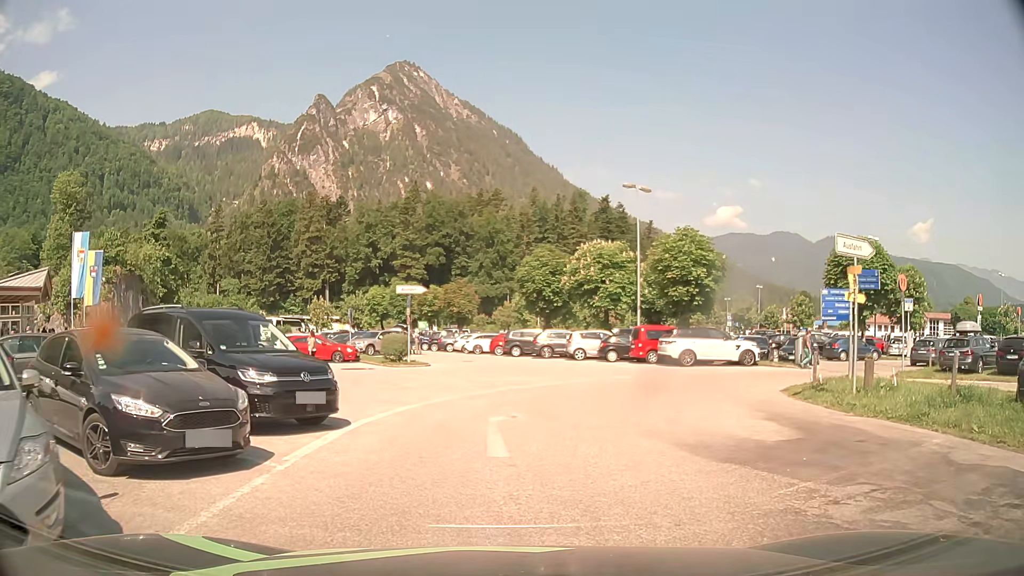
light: Day
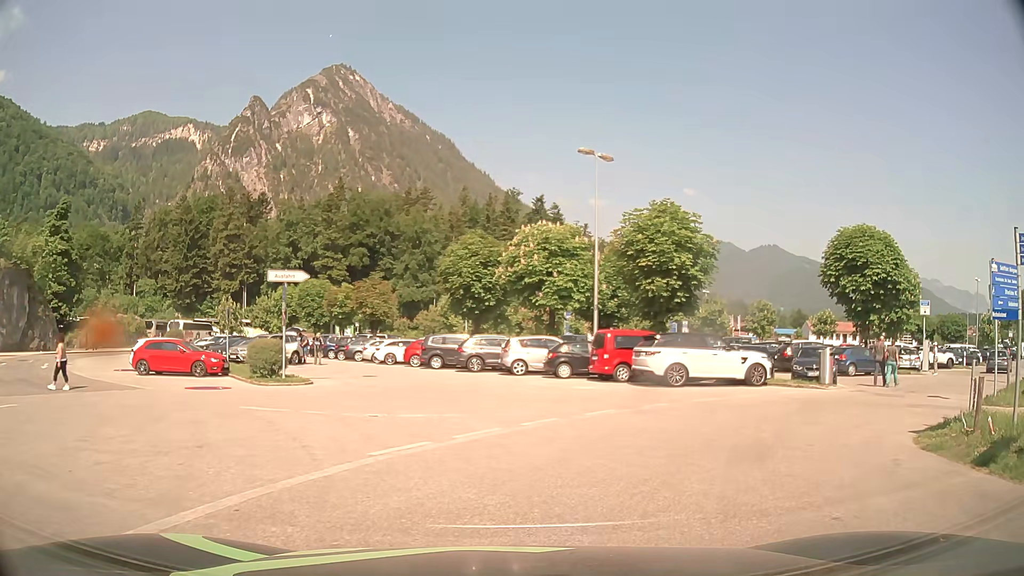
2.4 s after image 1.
(+0.4, +9.1) m; +6°
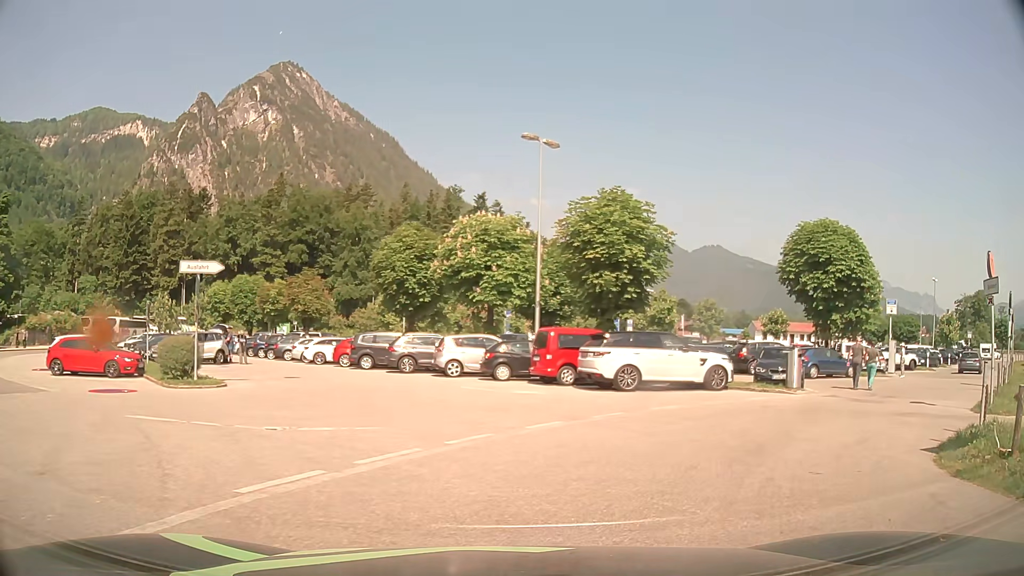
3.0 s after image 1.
(+0.1, +2.2) m; +4°
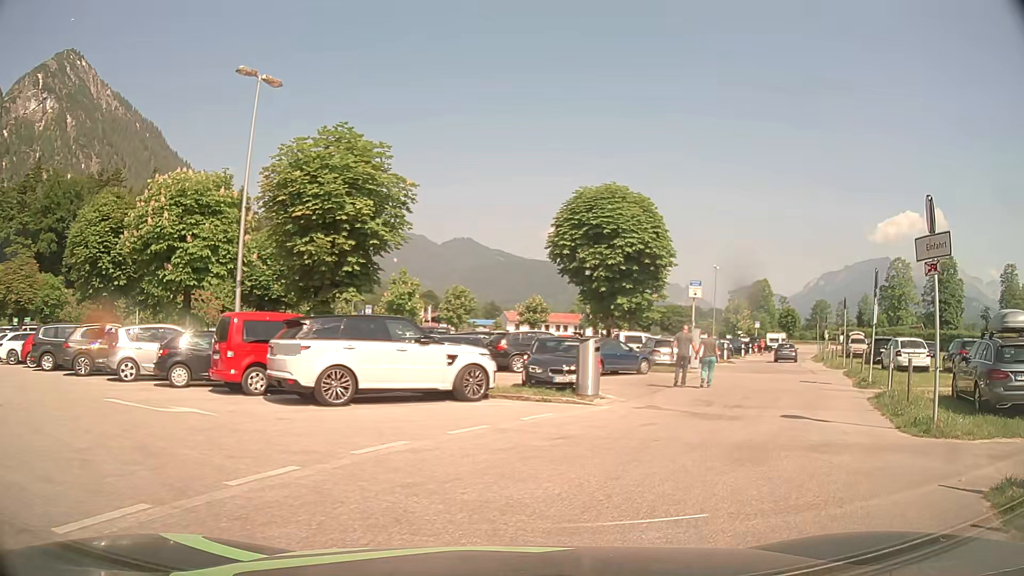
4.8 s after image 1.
(+1.3, +6.5) m; +21°
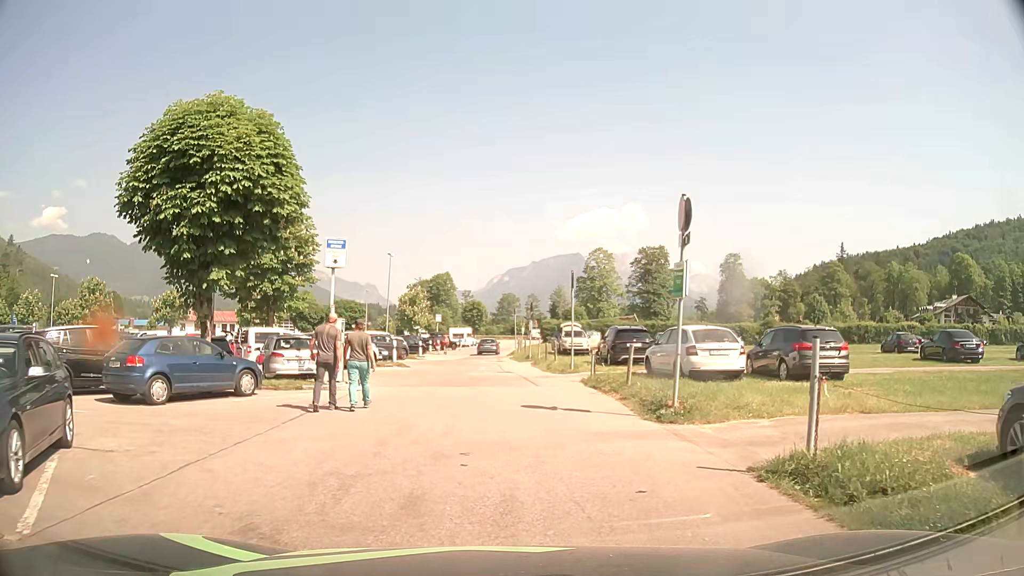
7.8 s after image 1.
(+3.3, +10.5) m; +27°
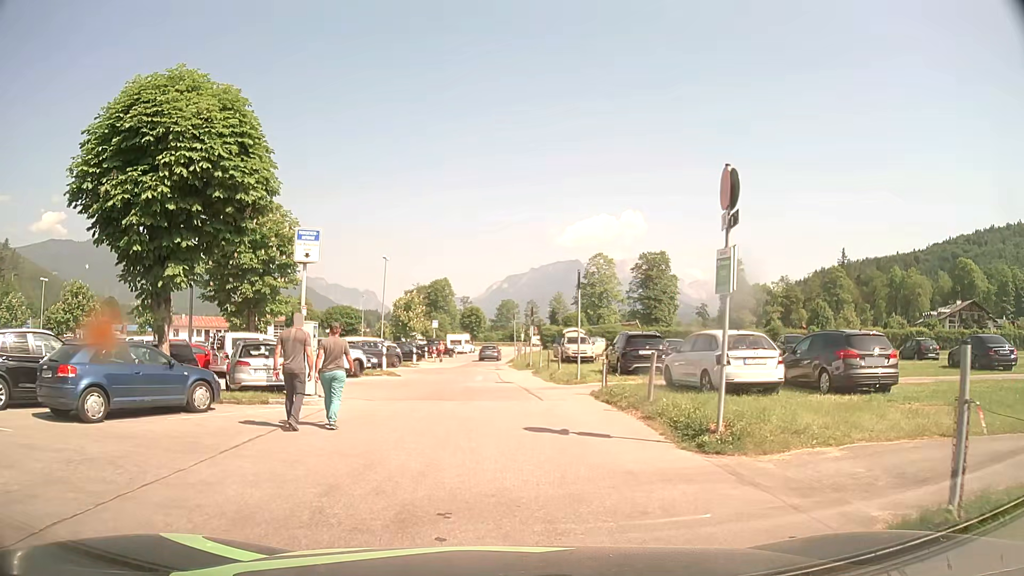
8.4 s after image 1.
(+0.1, +2.5) m; +1°
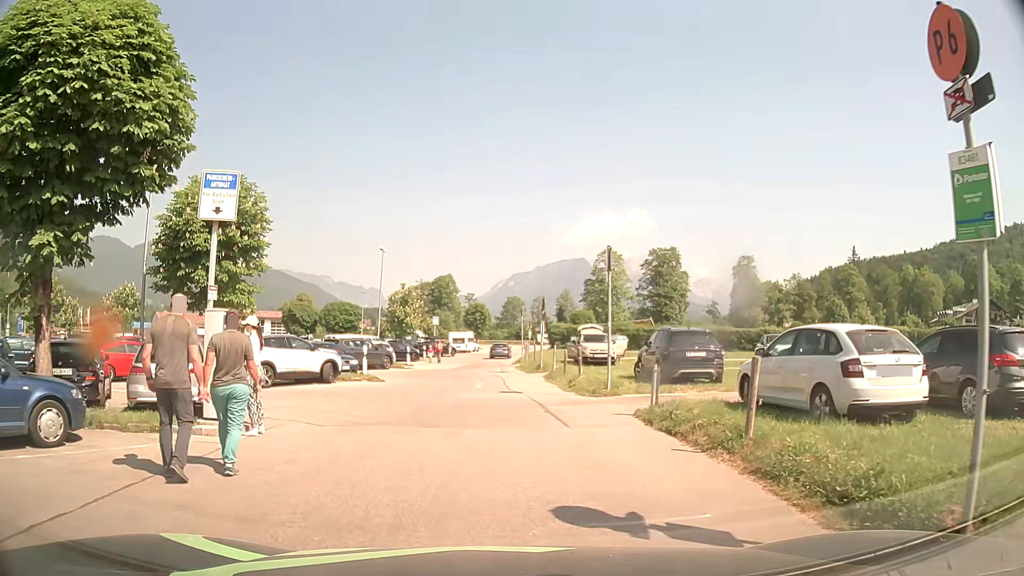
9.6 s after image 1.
(0.0, +5.3) m; 0°
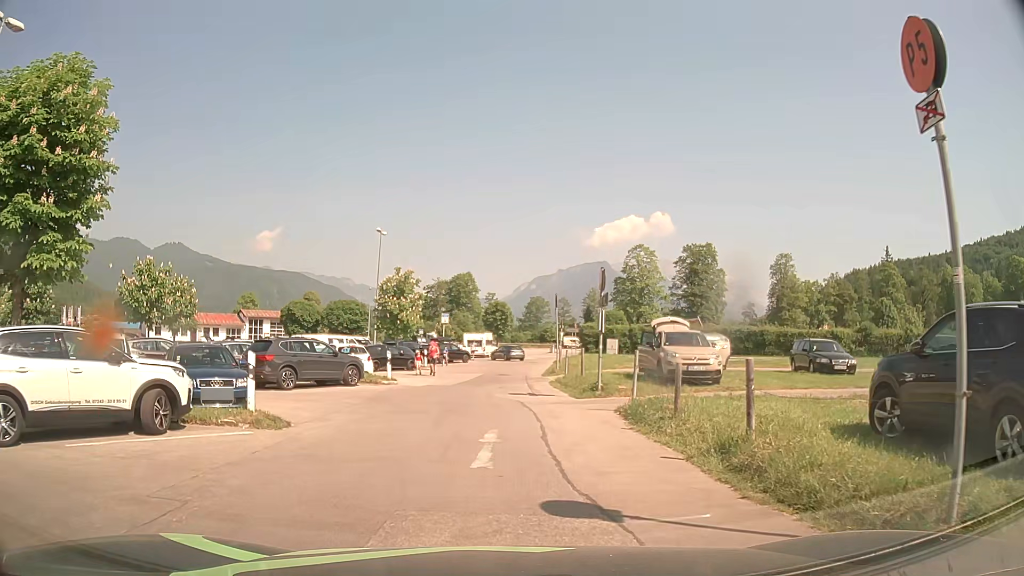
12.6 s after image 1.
(-0.2, +12.8) m; -3°
(0, +10) (0, +20) (0, +30) (+1, +40) (+2, +50) (+4, +60) (+6, +70) (+8, +79) (+11, +89) (+9, +98) m
